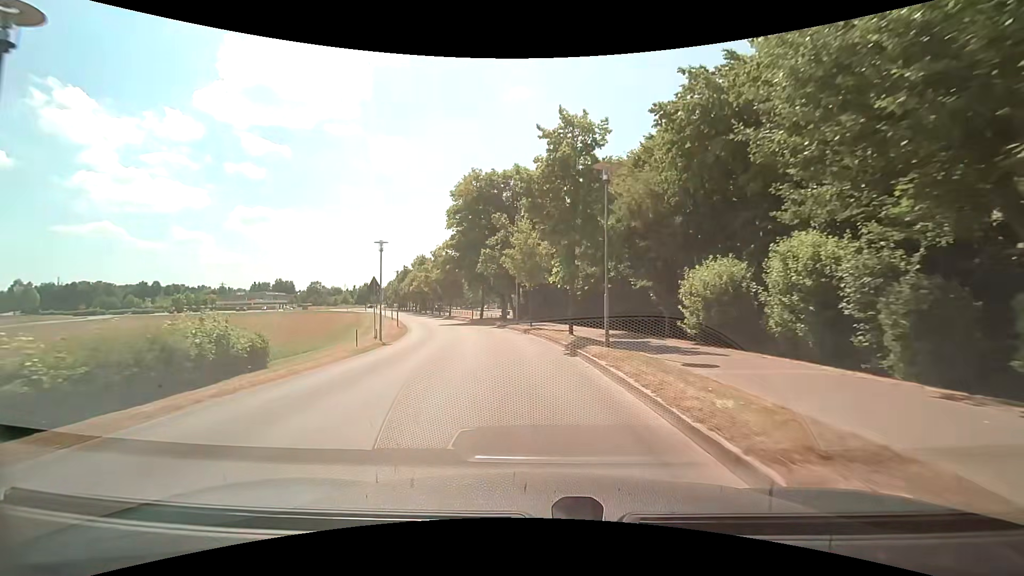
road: tertiary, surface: asphalt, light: Day
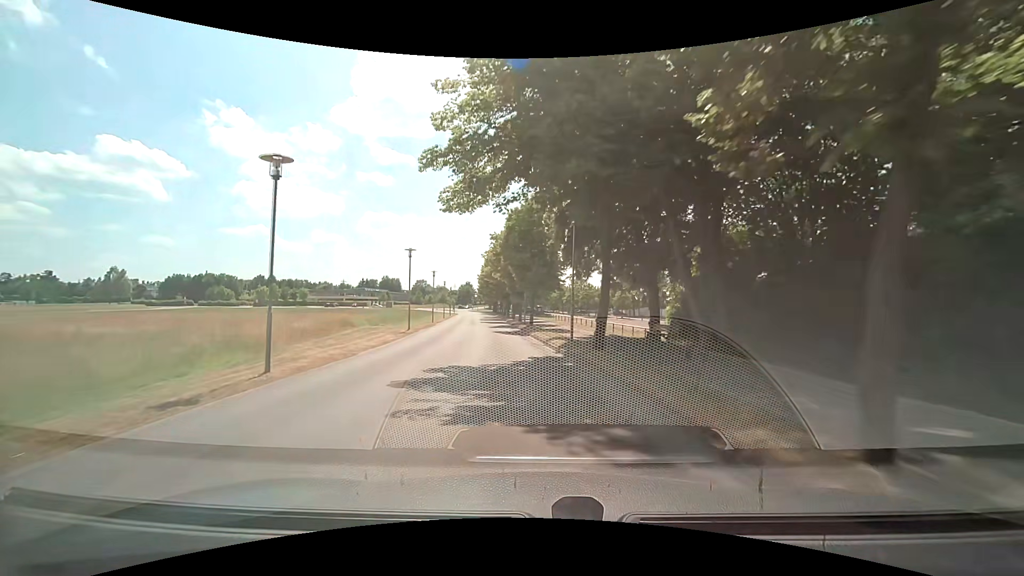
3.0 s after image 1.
(-3.3, +35.1) m; -12°
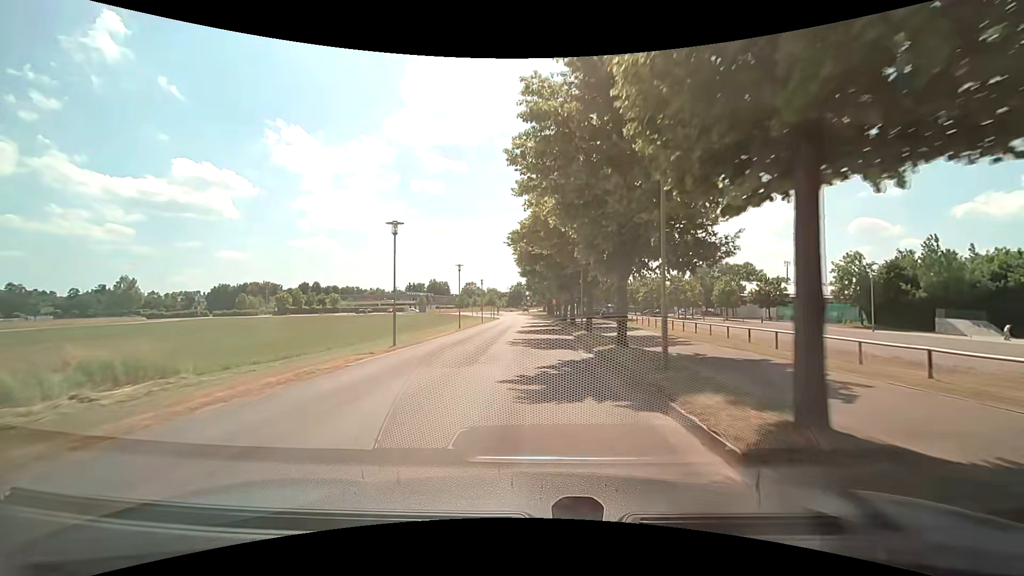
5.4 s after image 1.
(-2.2, +29.5) m; -6°
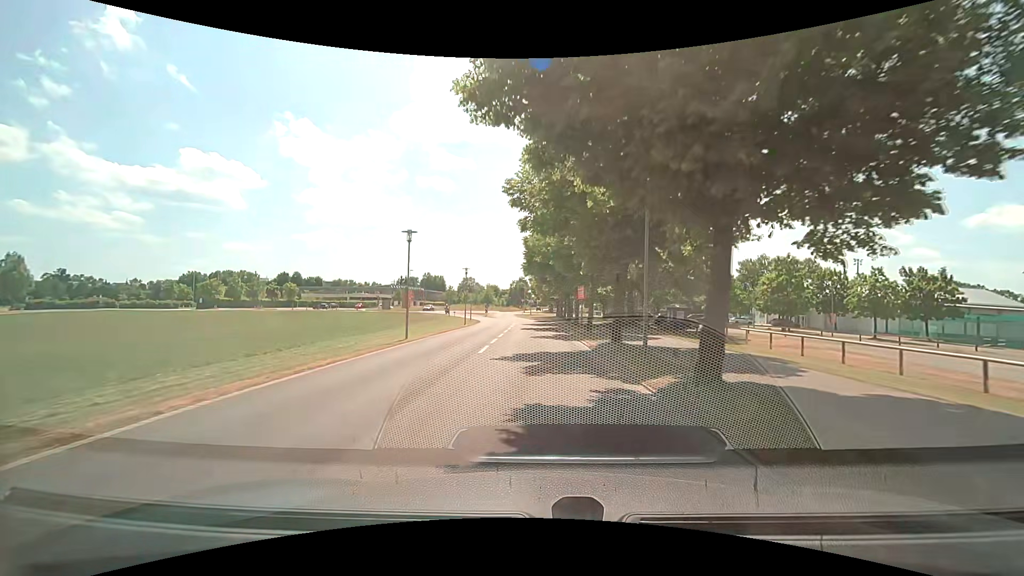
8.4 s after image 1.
(-0.6, +35.8) m; -1°
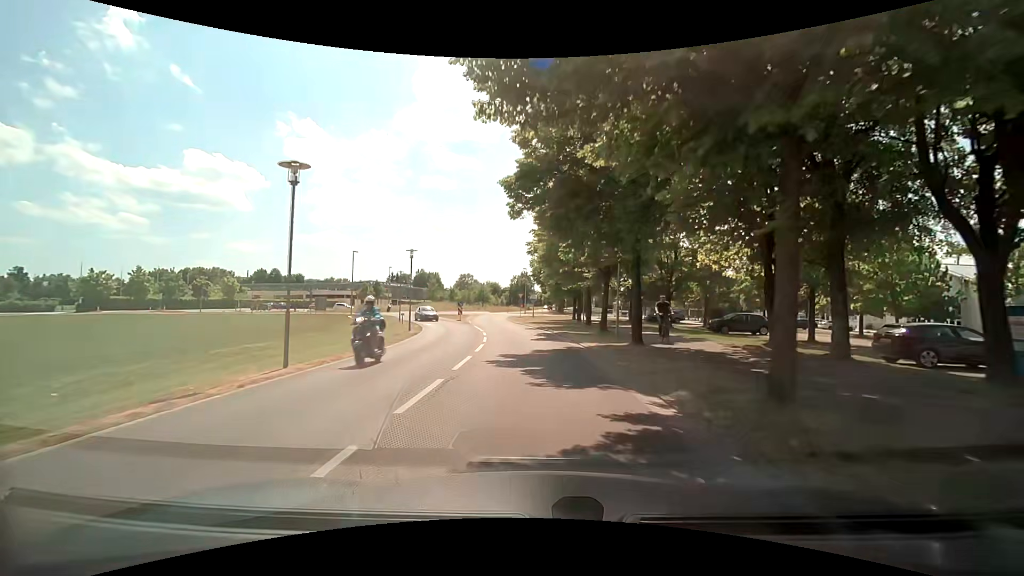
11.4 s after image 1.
(0.0, +31.8) m; -1°
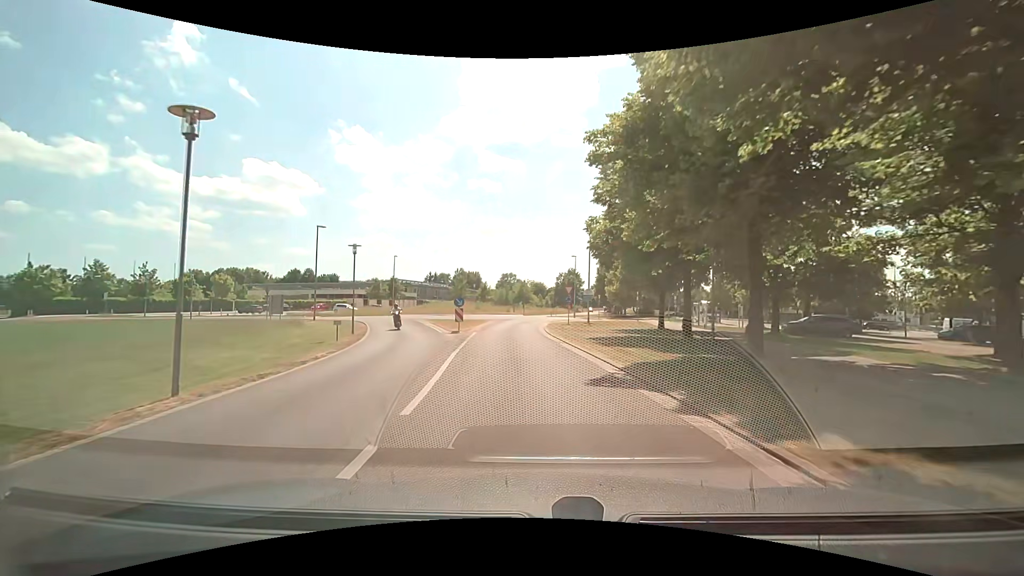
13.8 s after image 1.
(-0.6, +22.9) m; -5°
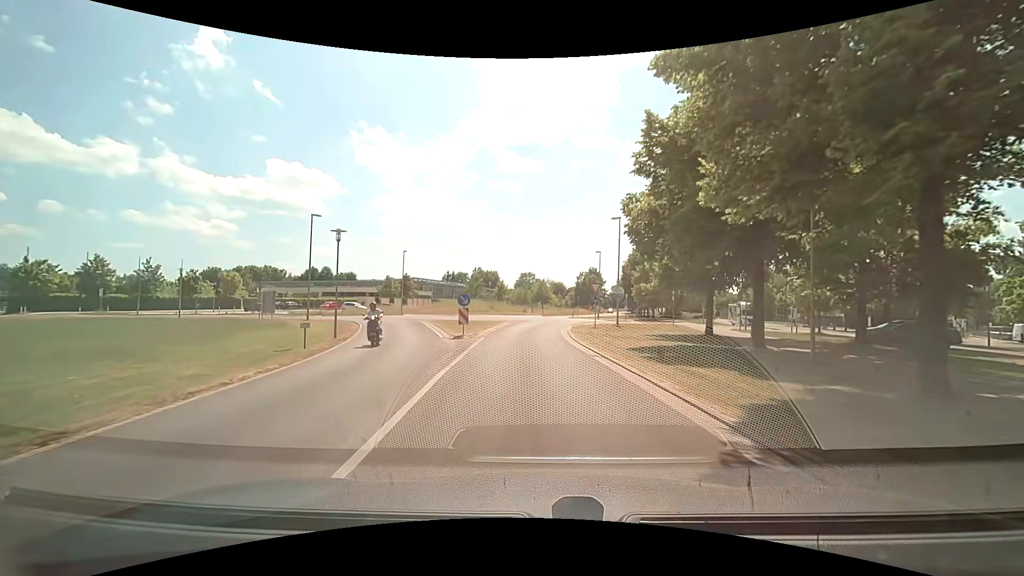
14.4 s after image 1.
(-0.1, +5.3) m; -2°
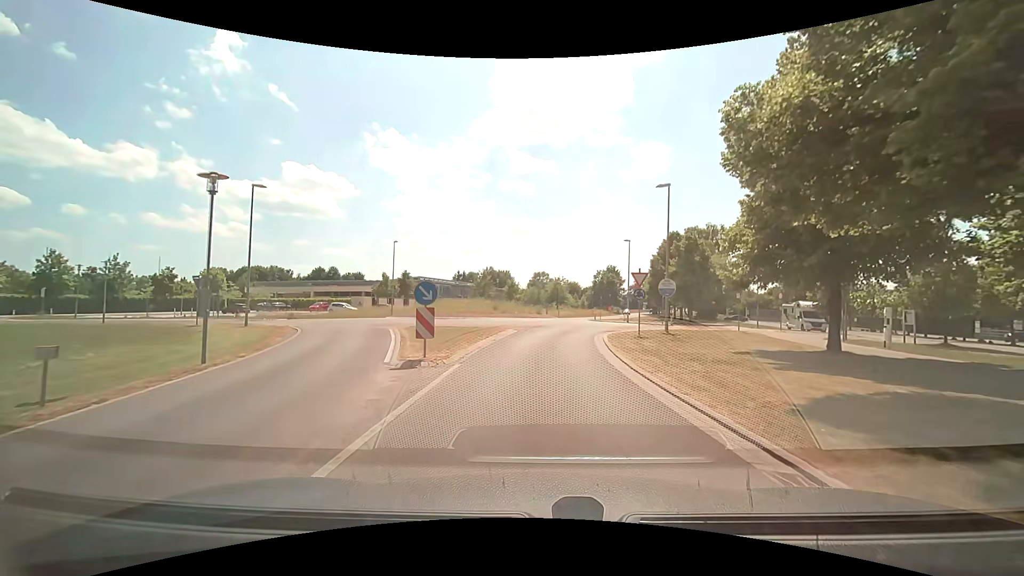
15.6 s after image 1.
(-0.2, +10.3) m; -2°
(0, +10) (+1, +20) (+3, +30) (+5, +39) (+4, +49) (+4, +59) (+5, +69) (+9, +79) (+13, +88) (+16, +97) m
